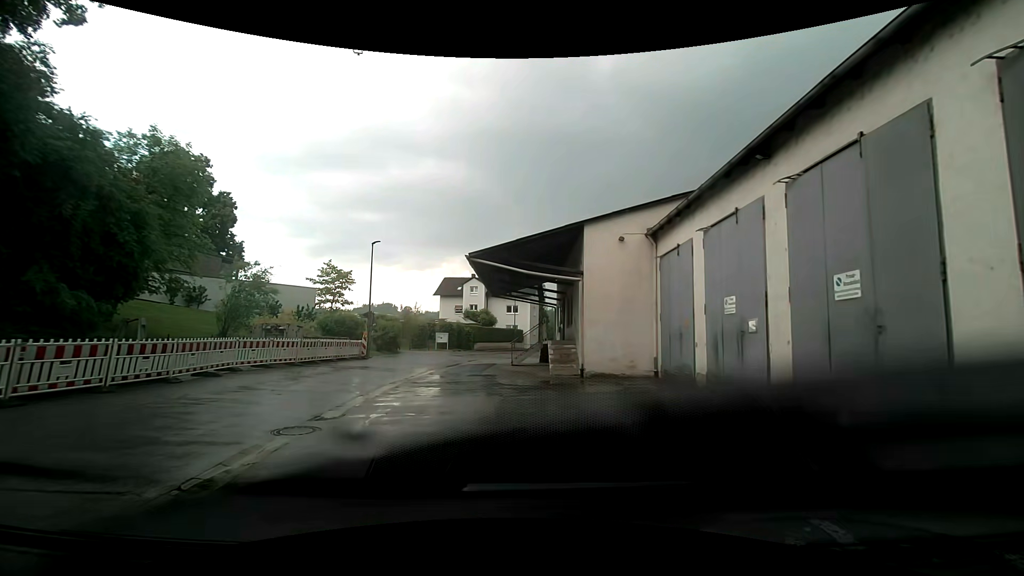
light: Day
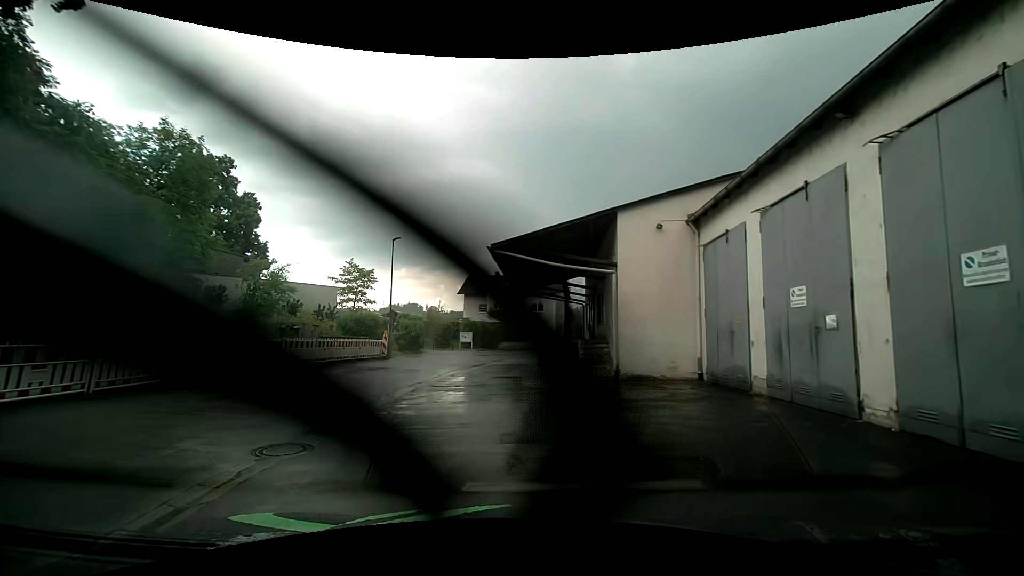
(0.0, +1.5) m; -2°
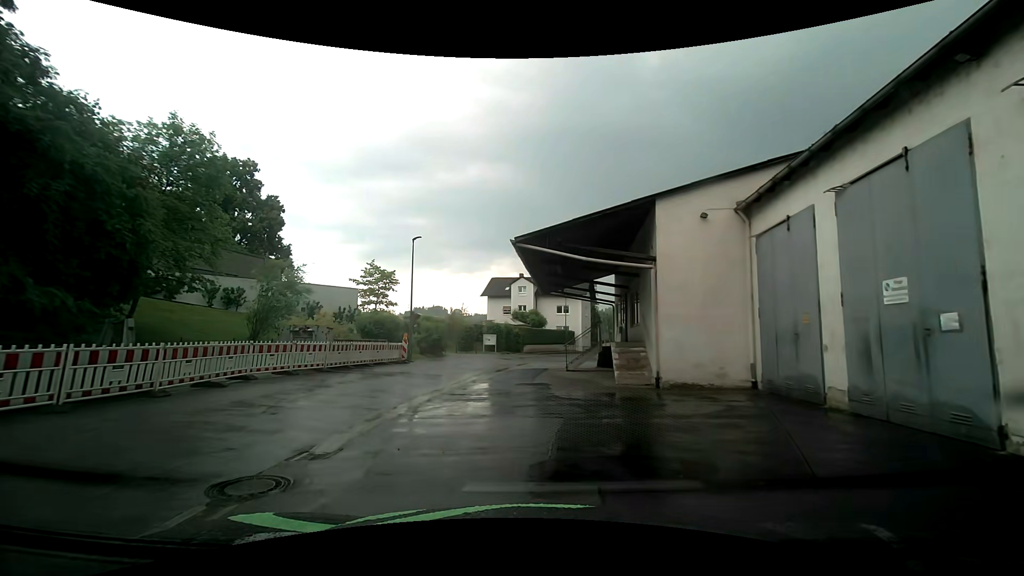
(0.0, +1.6) m; -2°
